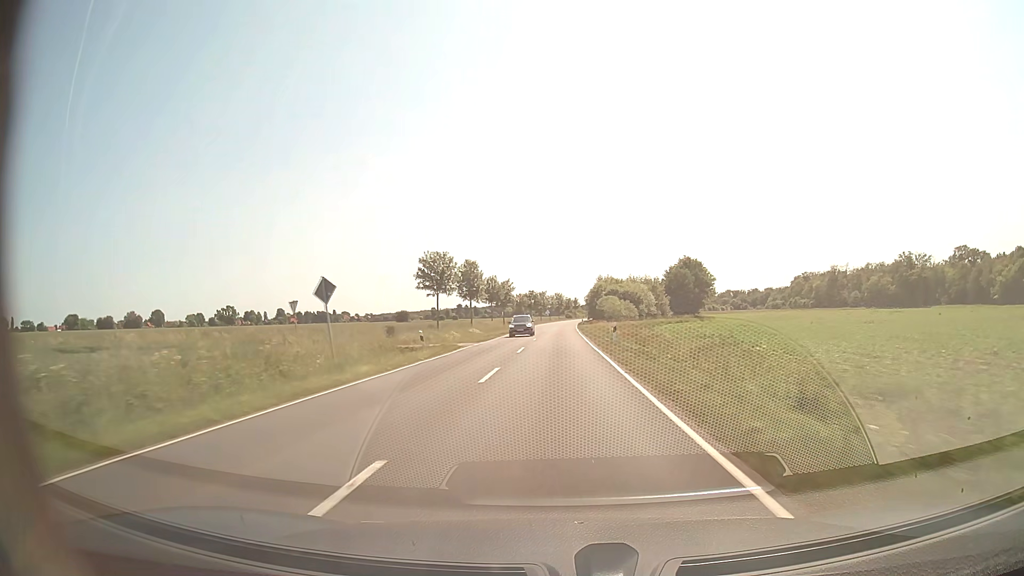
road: secondary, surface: asphalt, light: Day
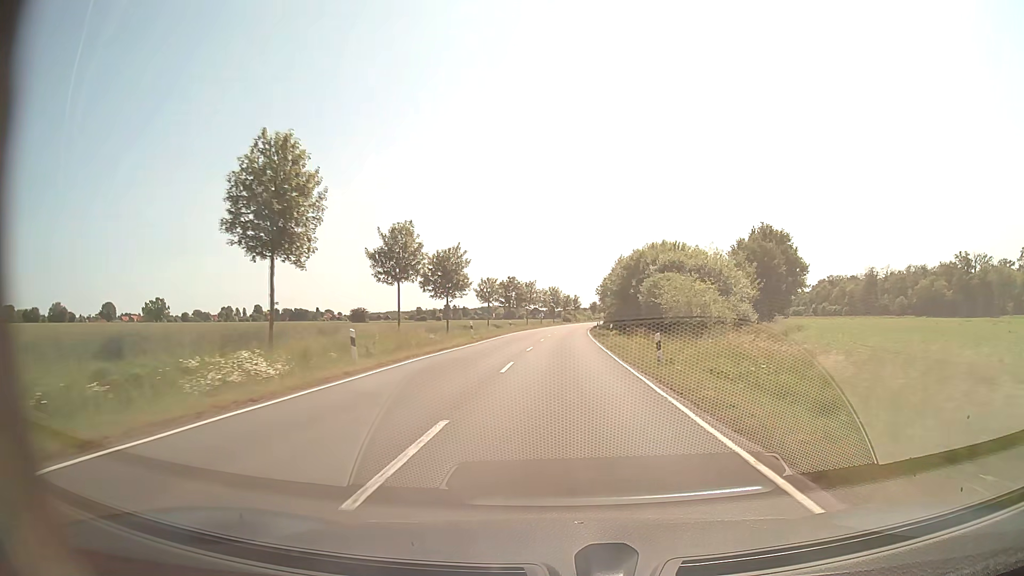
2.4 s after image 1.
(+0.1, +60.8) m; 0°
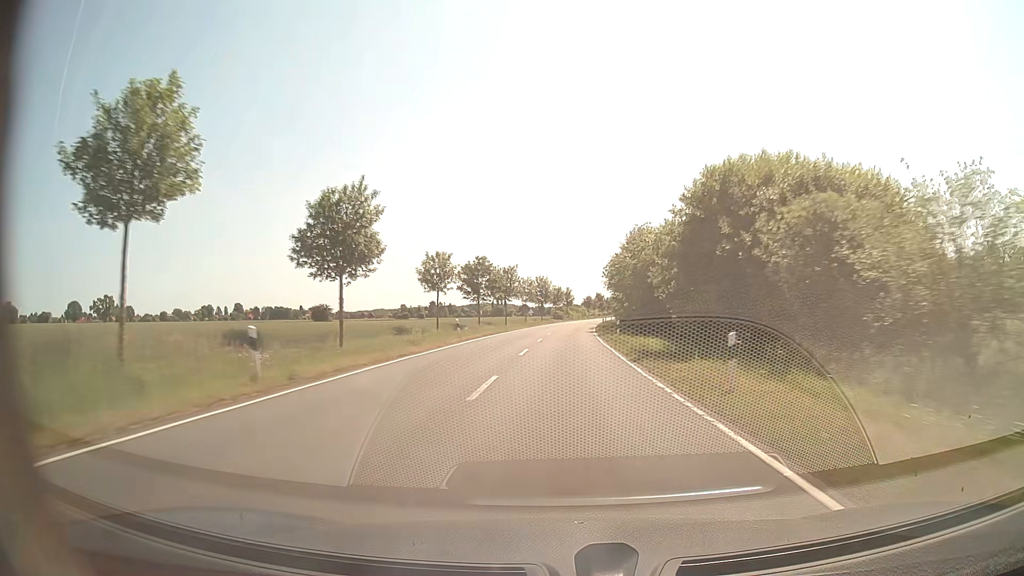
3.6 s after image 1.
(+0.2, +30.7) m; +1°
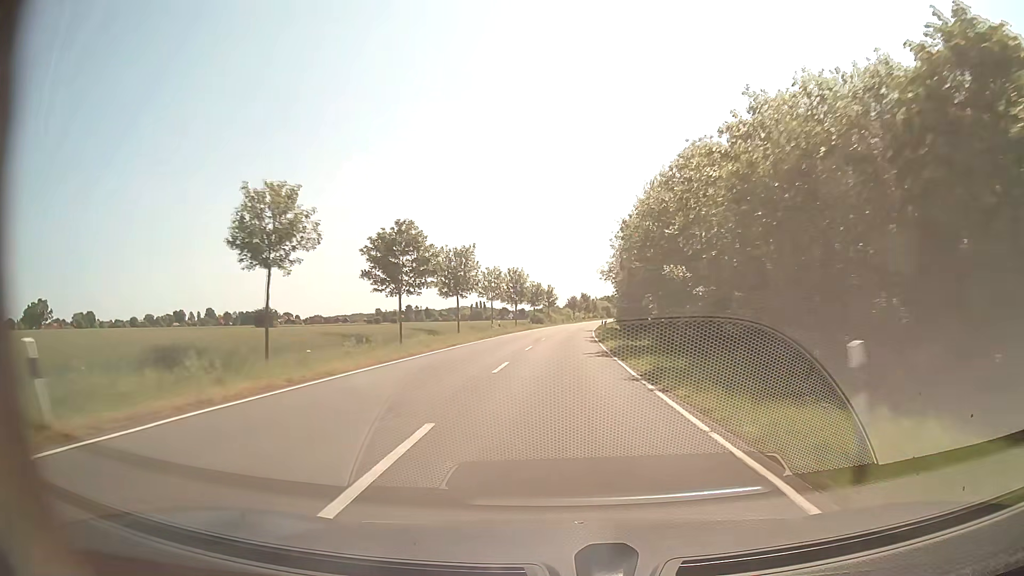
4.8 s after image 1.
(+0.4, +30.8) m; +1°
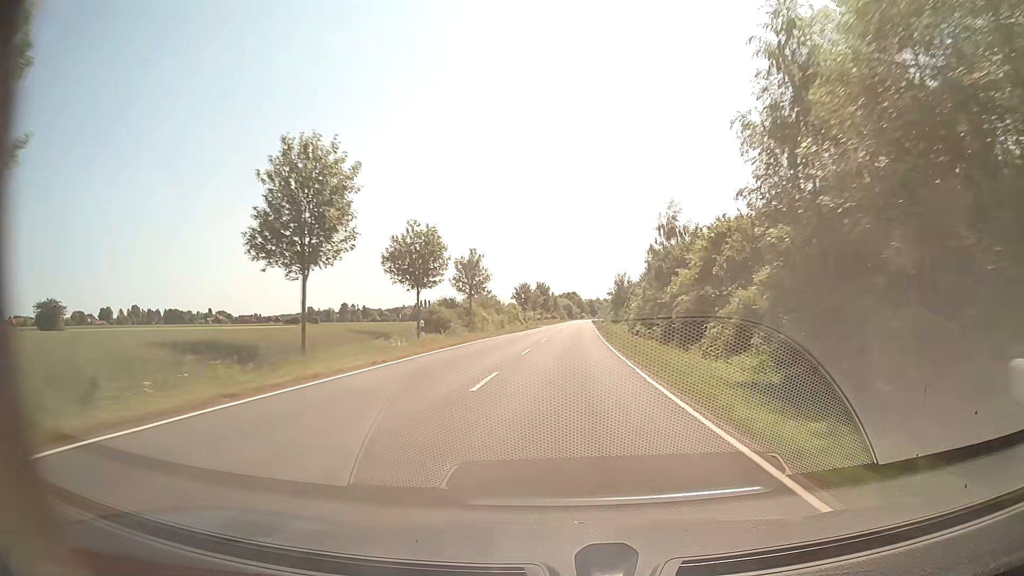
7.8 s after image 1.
(+2.3, +76.5) m; +4°
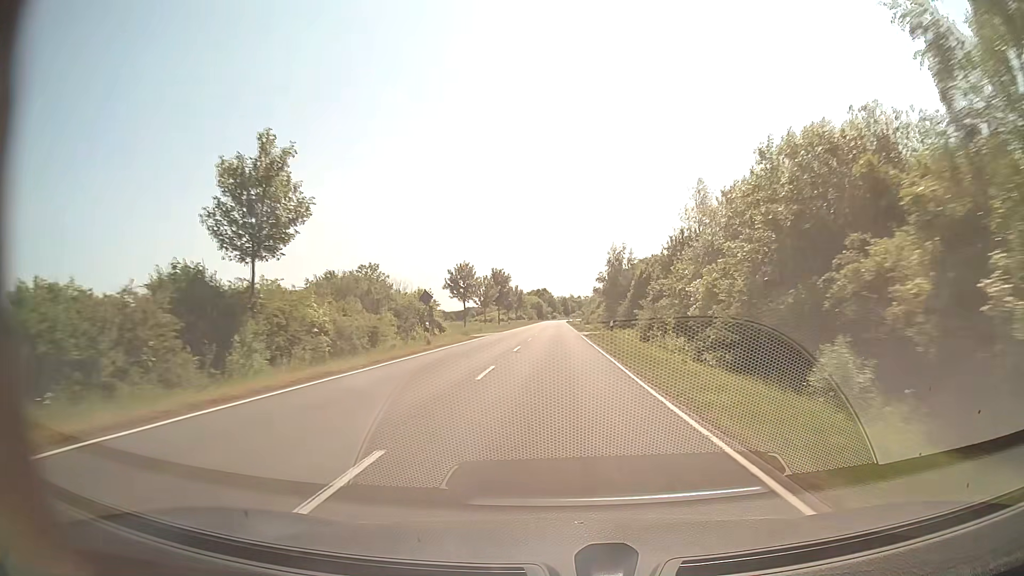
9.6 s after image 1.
(+1.3, +45.7) m; +3°
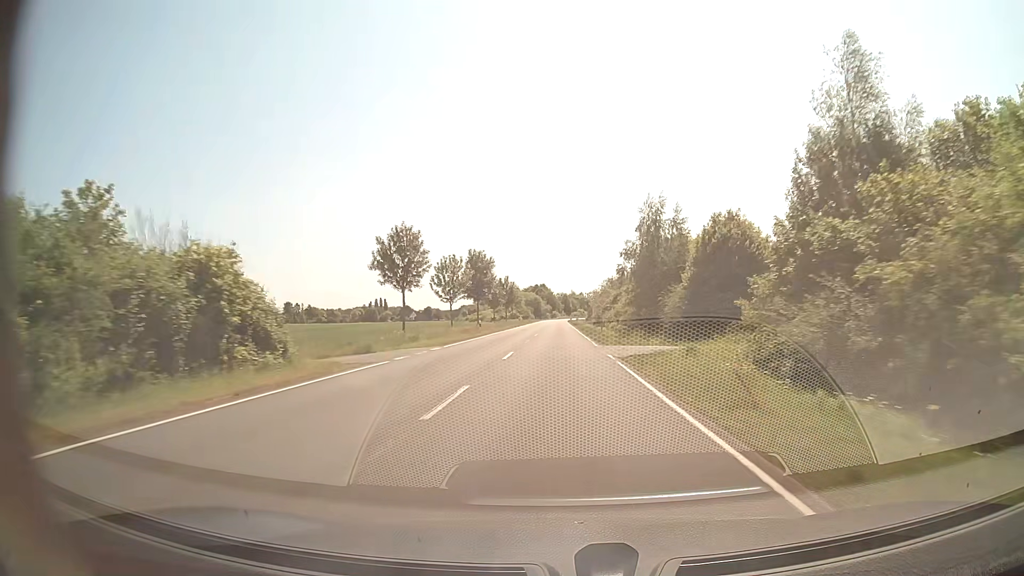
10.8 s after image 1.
(0.0, +30.1) m; 0°
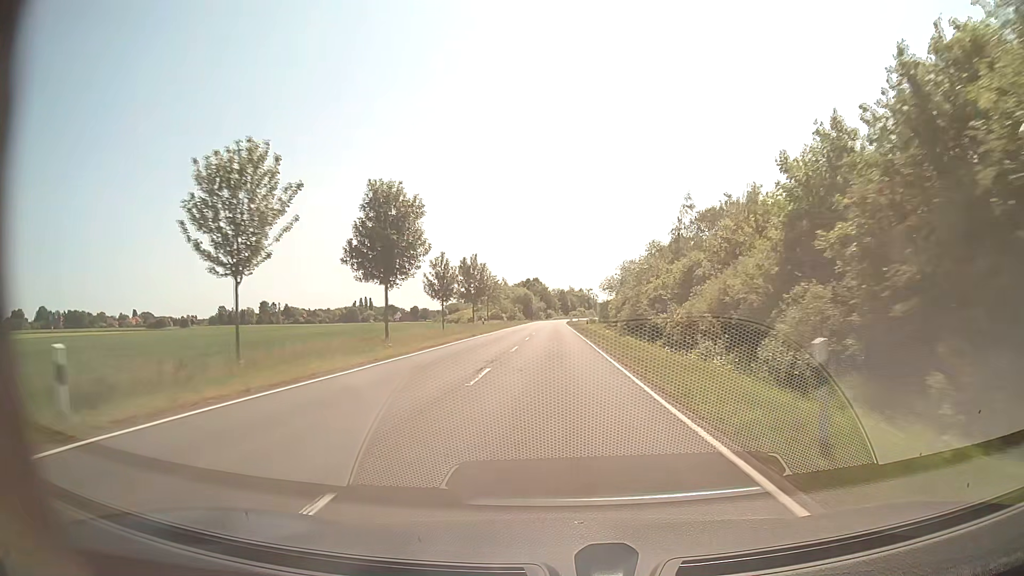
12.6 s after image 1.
(+0.1, +44.4) m; 0°
(0, +10) (0, +20) (0, +30) (0, +40) (0, +50) (0, +60) (0, +70) (0, +80) (0, +90) (0, +100) m
